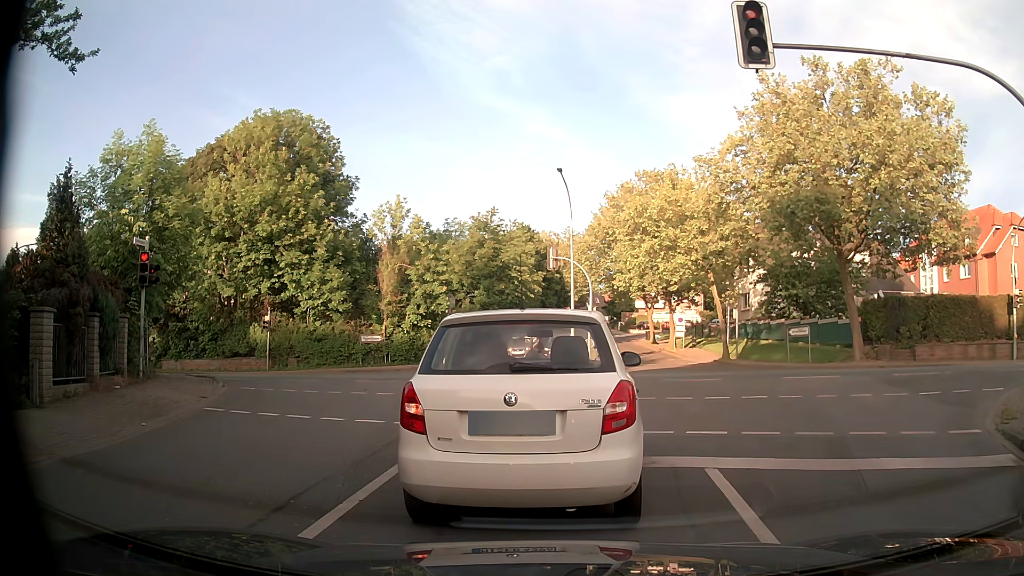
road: residential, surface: asphalt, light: Day
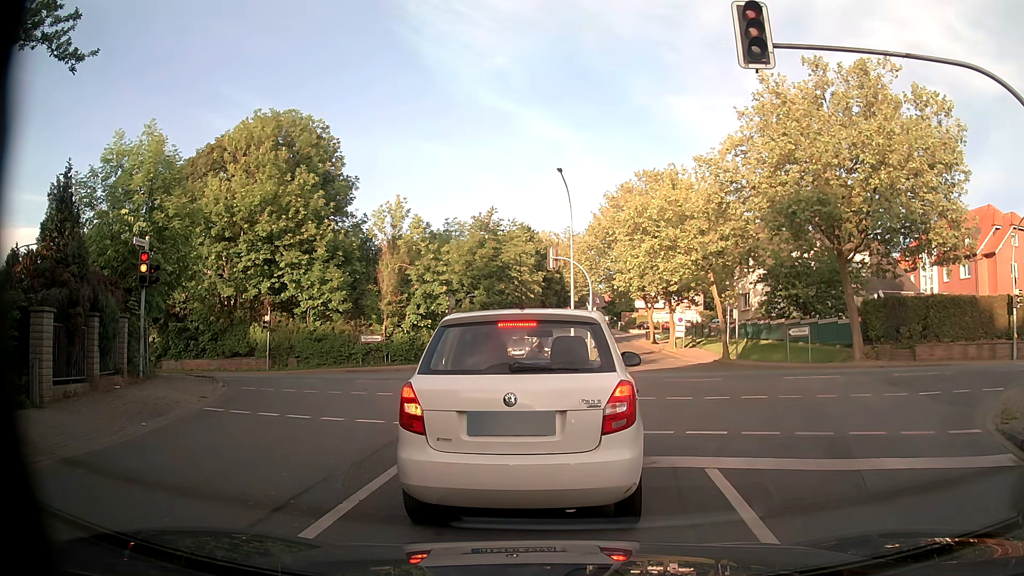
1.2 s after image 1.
(0.0, 0.0) m; 0°
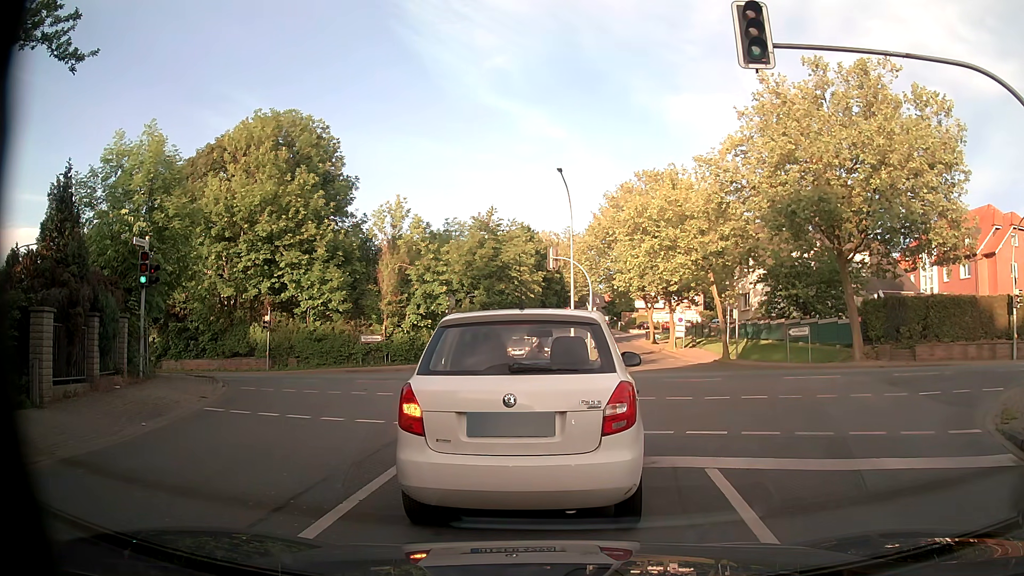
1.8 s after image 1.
(0.0, 0.0) m; 0°
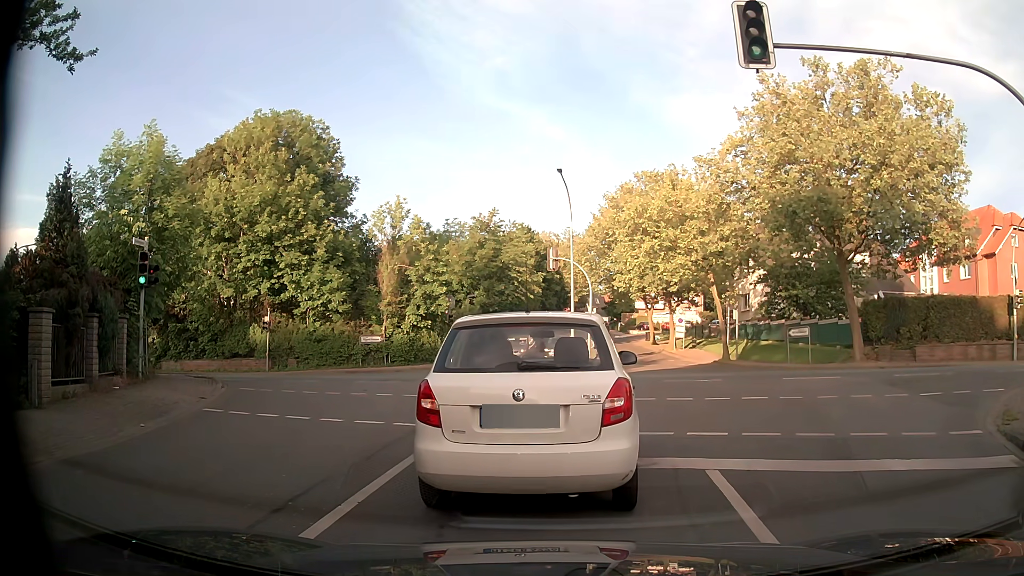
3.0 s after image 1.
(0.0, 0.0) m; 0°
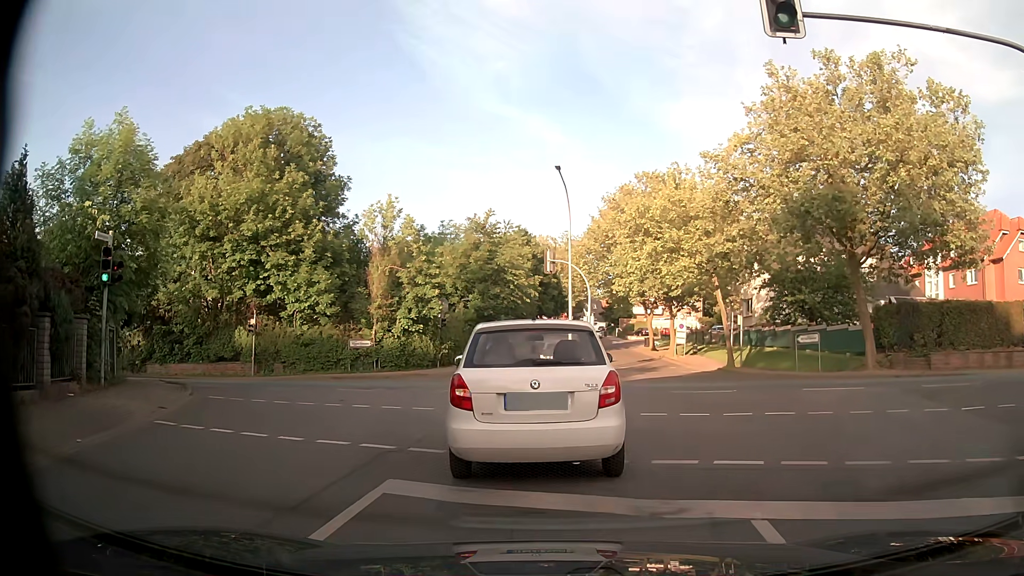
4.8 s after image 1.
(0.0, +1.8) m; -1°
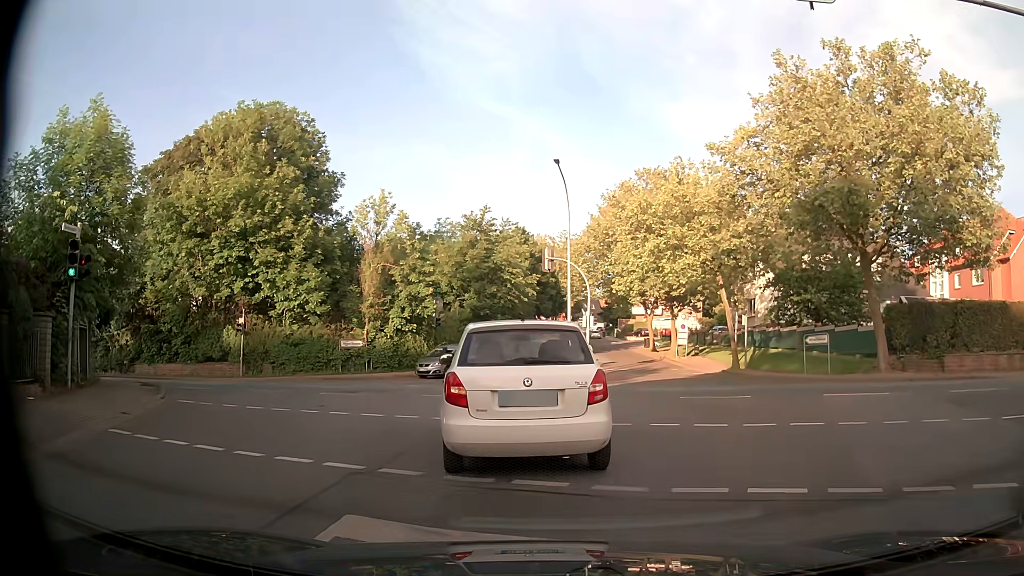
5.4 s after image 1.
(0.0, +1.4) m; +2°
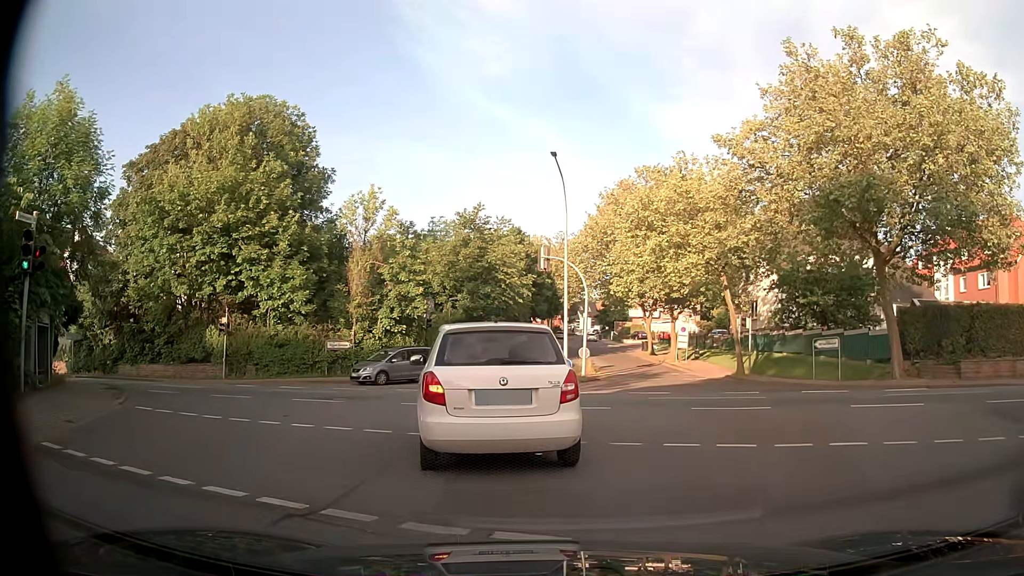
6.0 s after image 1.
(0.0, +1.7) m; 0°
